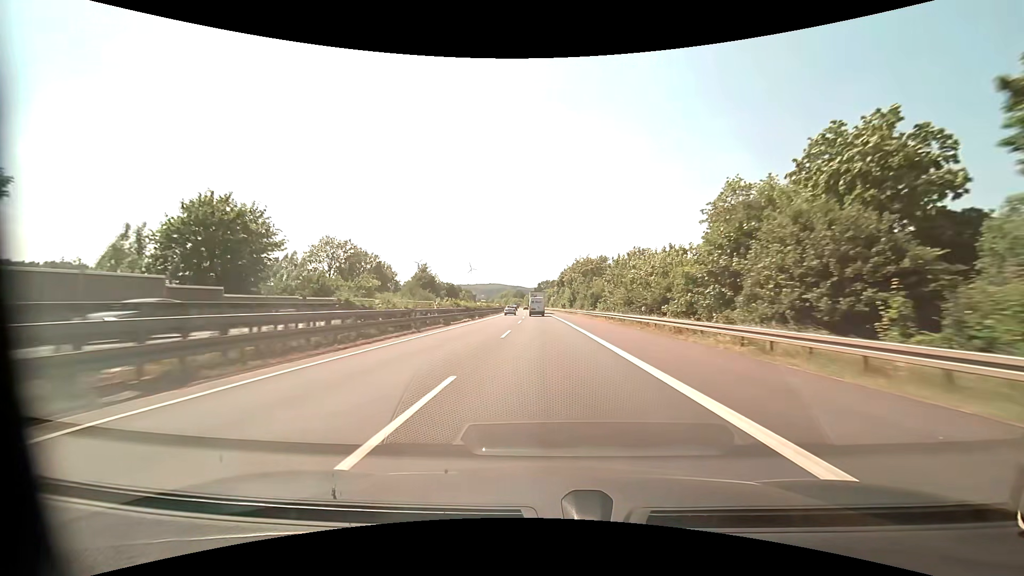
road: motorway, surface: asphalt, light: Day
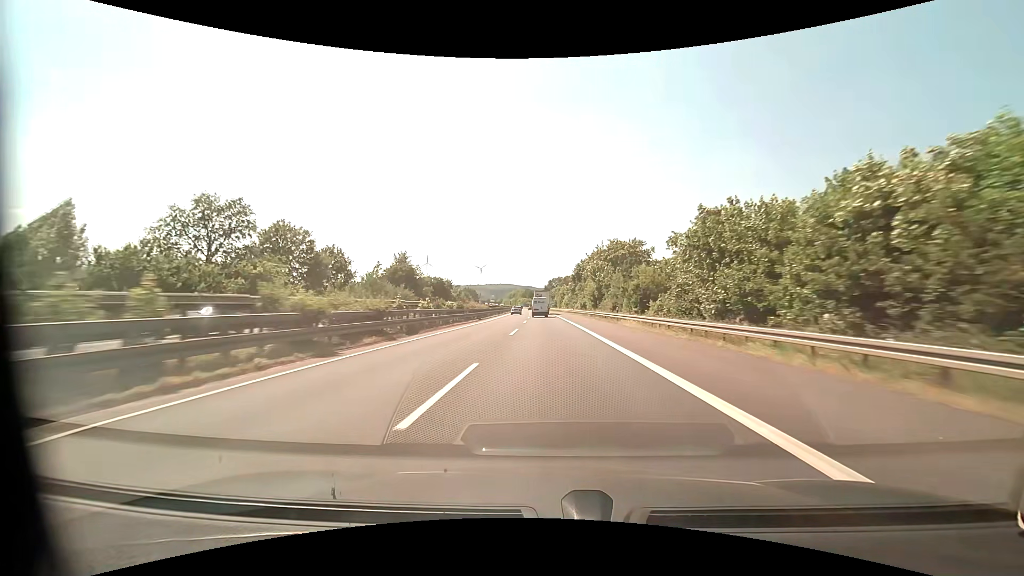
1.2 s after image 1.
(-0.4, +33.9) m; -1°
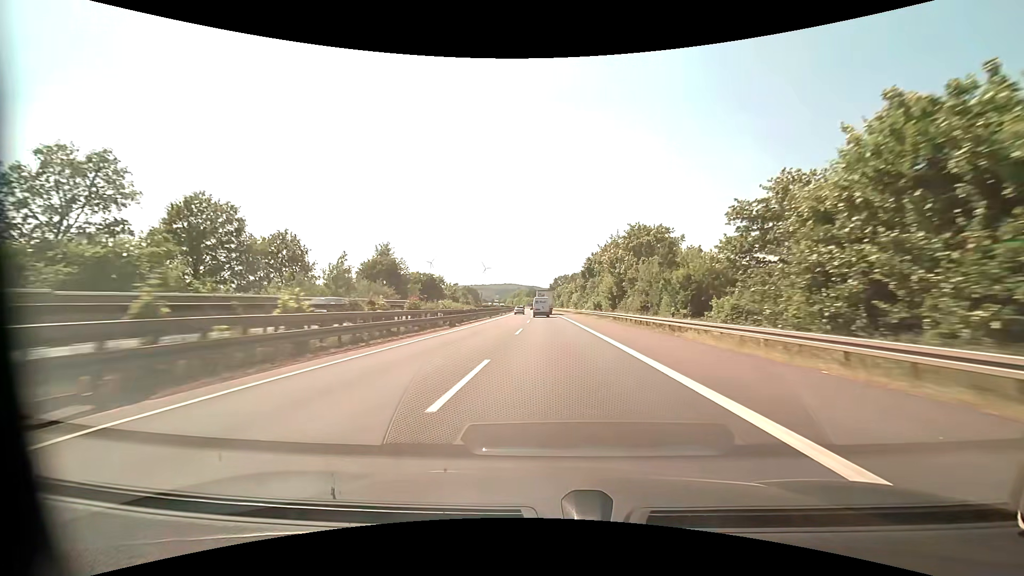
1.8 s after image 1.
(-0.1, +17.1) m; -1°
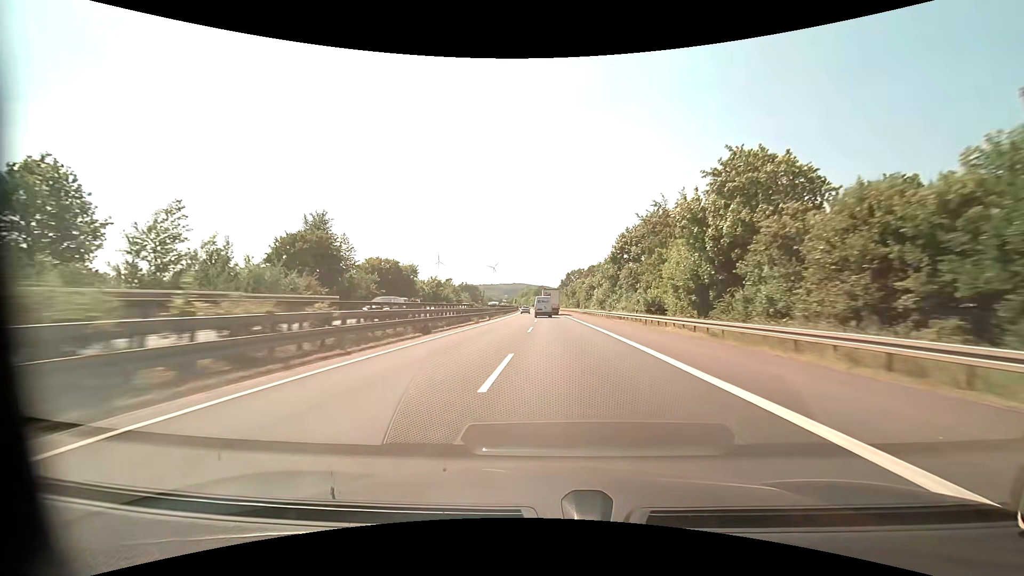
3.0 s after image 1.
(-0.3, +34.6) m; -1°
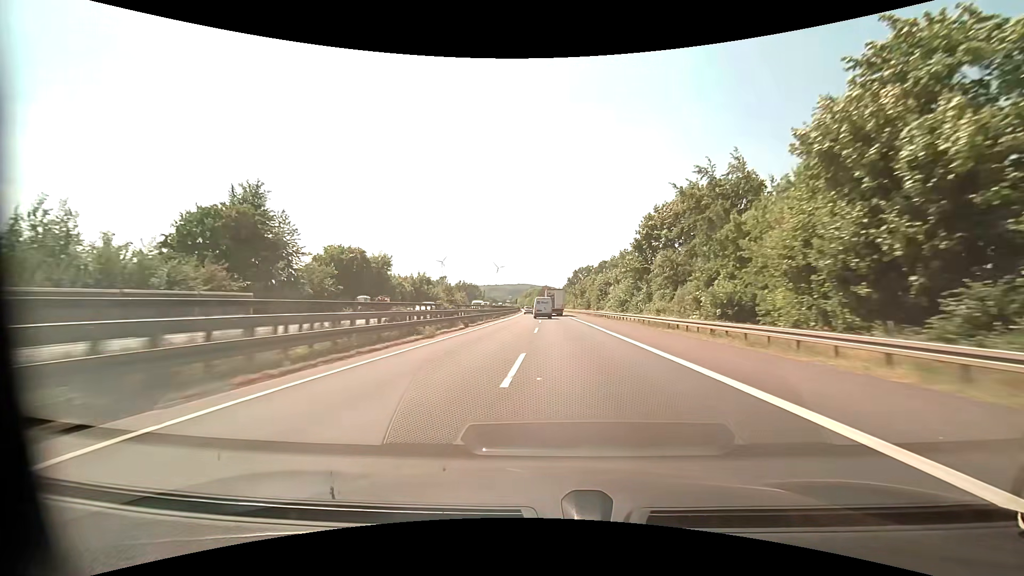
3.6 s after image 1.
(-0.1, +17.5) m; -1°
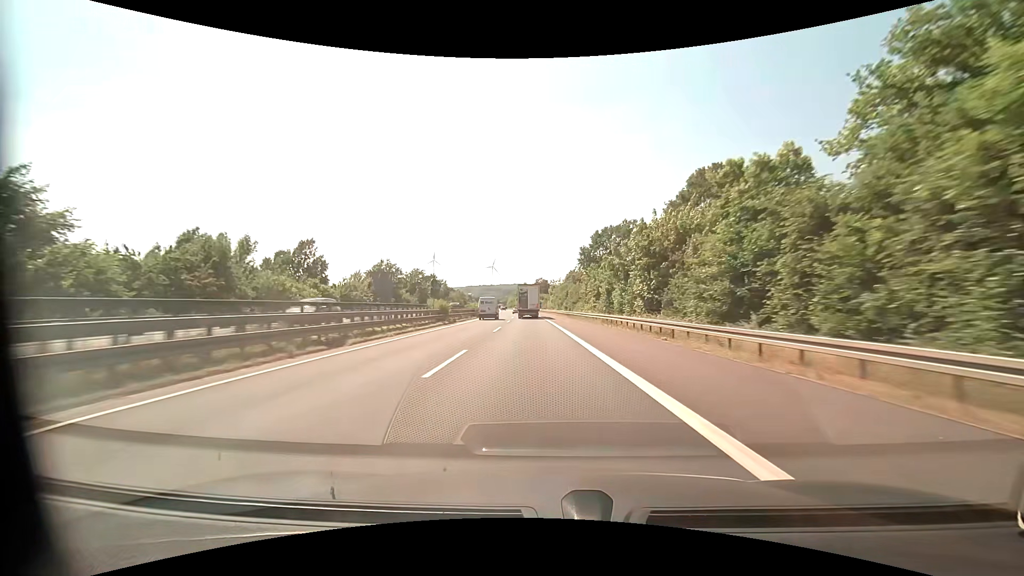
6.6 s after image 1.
(+1.2, +88.7) m; 0°
